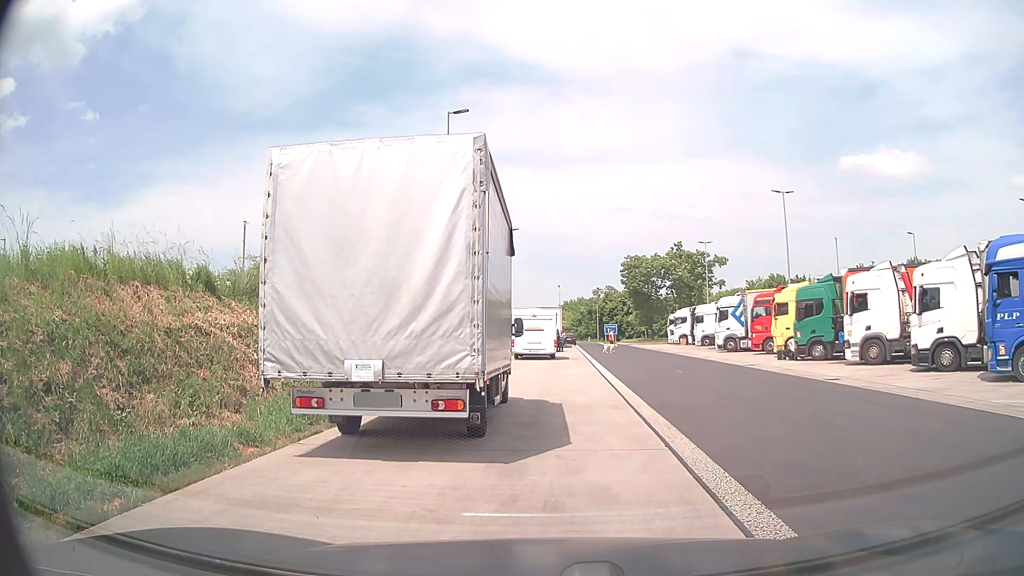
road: service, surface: asphalt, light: Day
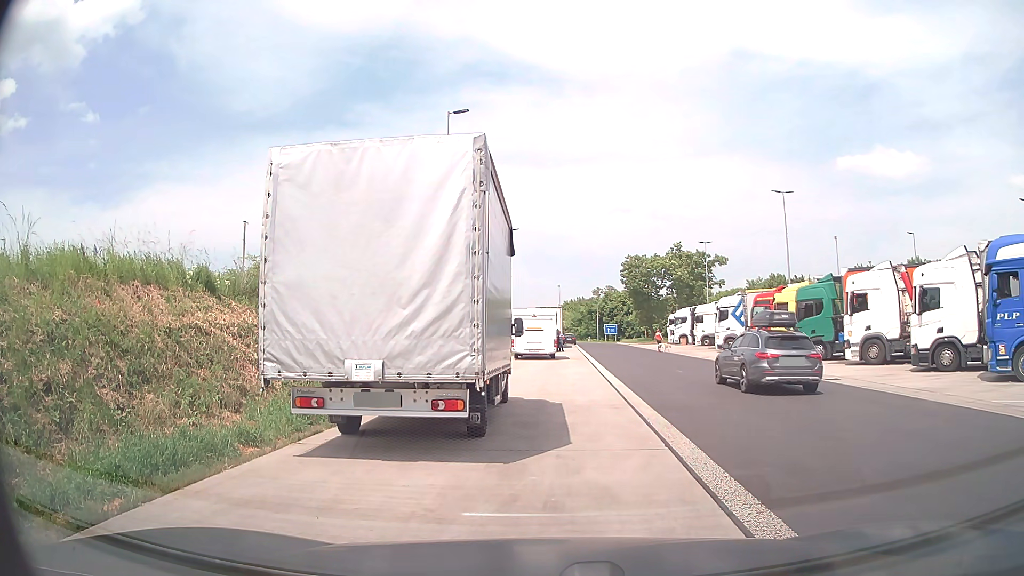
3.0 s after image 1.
(0.0, 0.0) m; 0°
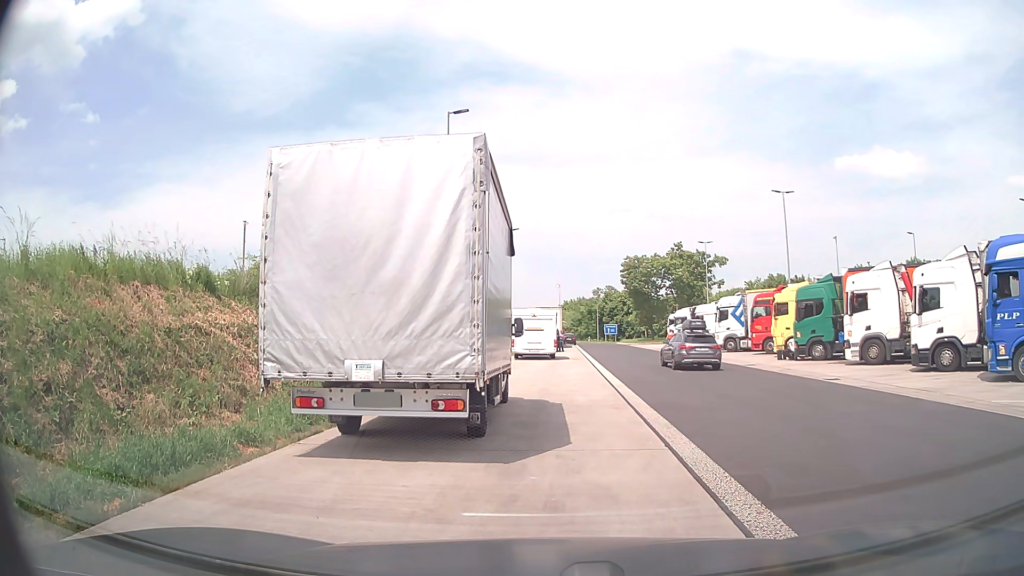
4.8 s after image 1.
(0.0, 0.0) m; 0°
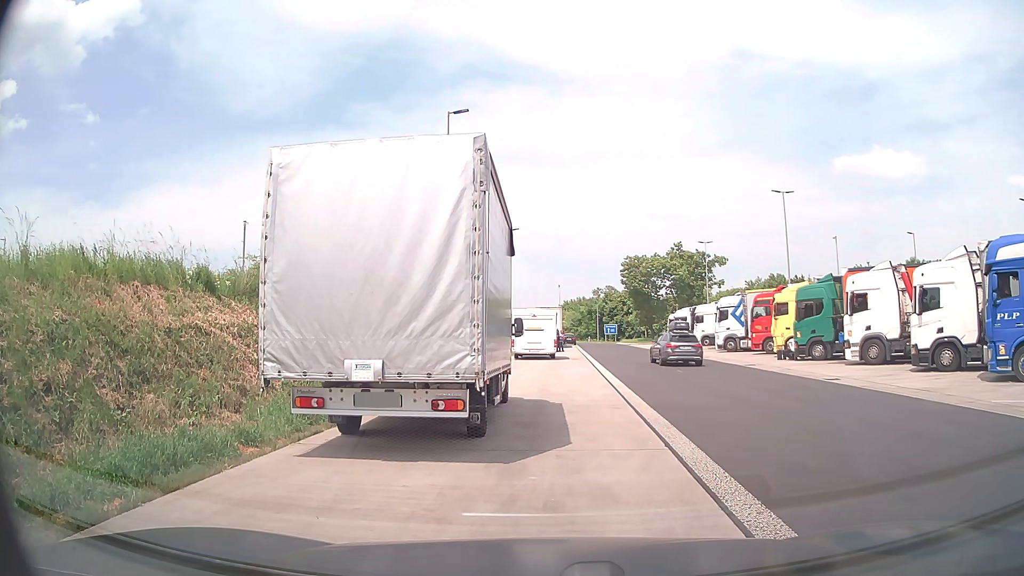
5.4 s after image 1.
(0.0, 0.0) m; 0°
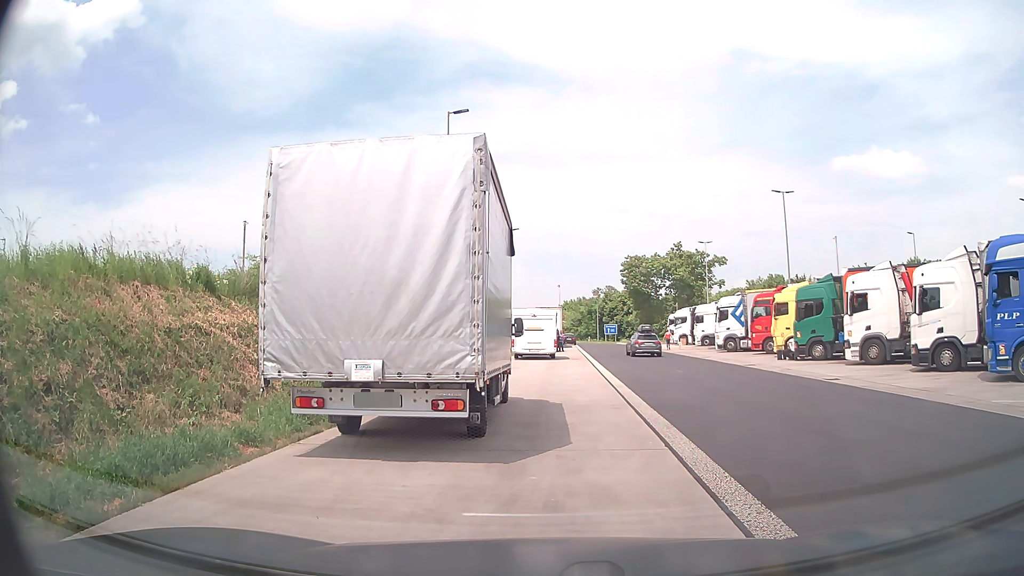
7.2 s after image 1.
(0.0, 0.0) m; 0°
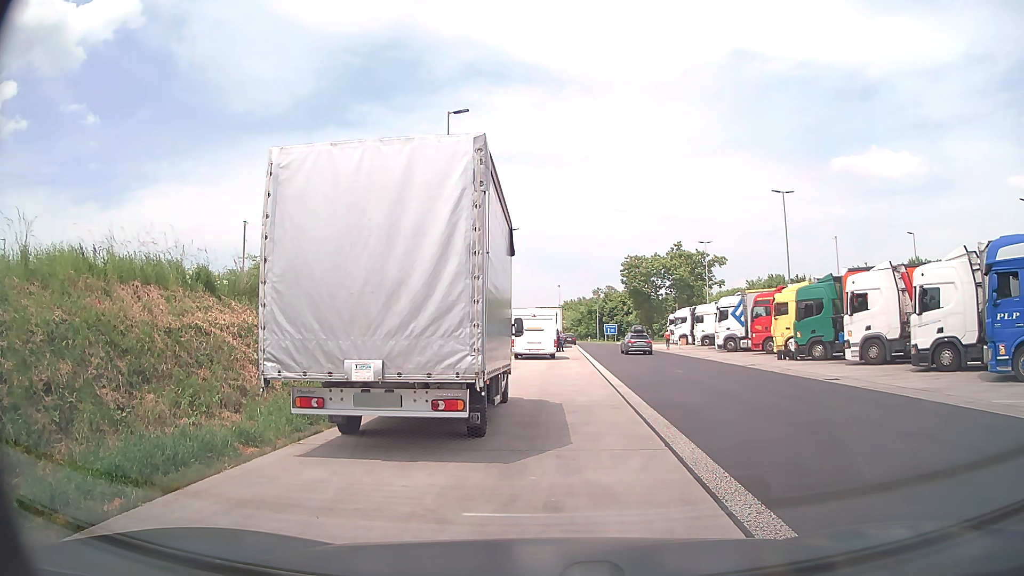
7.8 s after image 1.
(0.0, 0.0) m; 0°
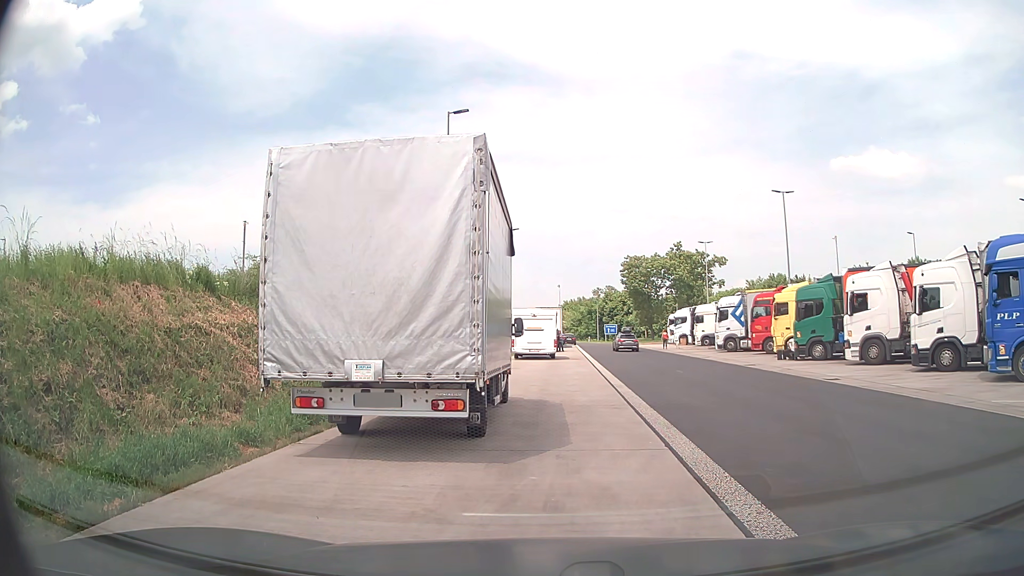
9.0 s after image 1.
(0.0, 0.0) m; 0°
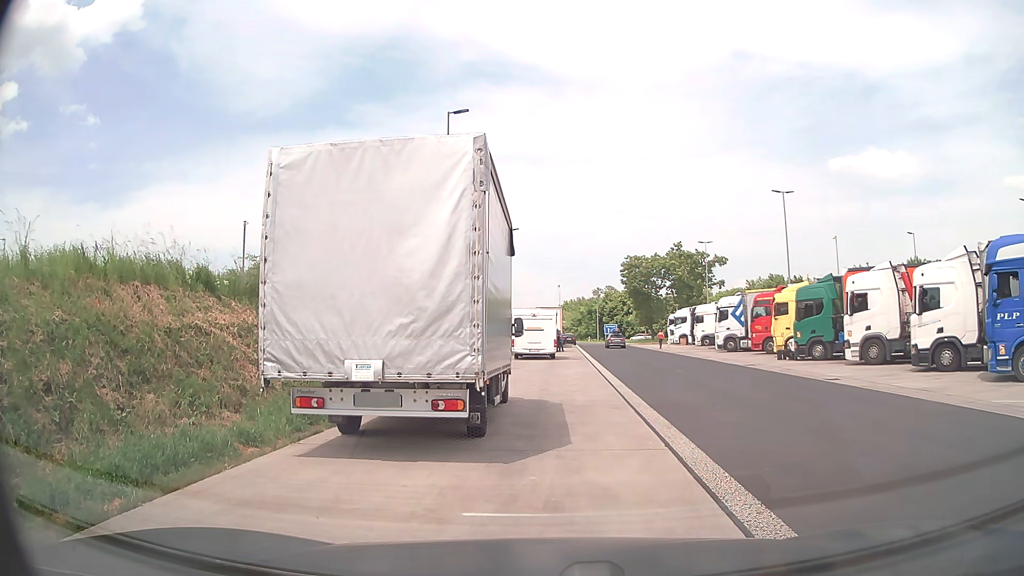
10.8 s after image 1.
(0.0, 0.0) m; 0°
